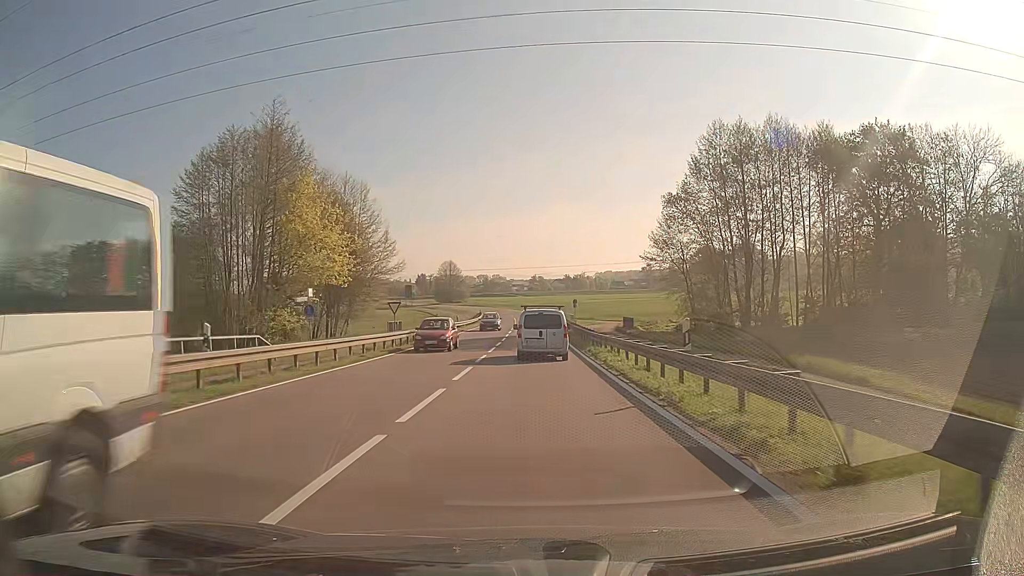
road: secondary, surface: asphalt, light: Day
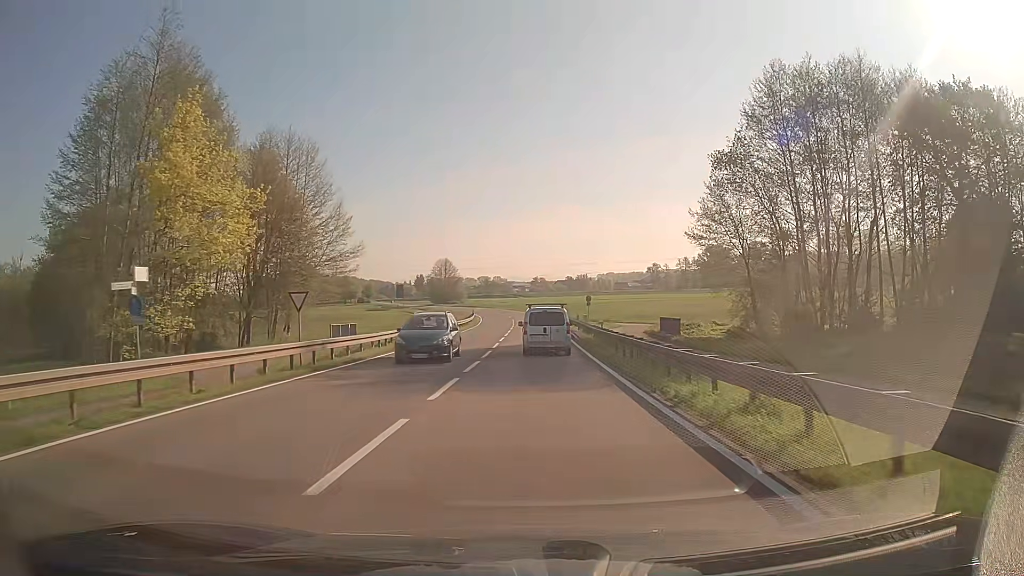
(0.0, +16.5) m; 0°
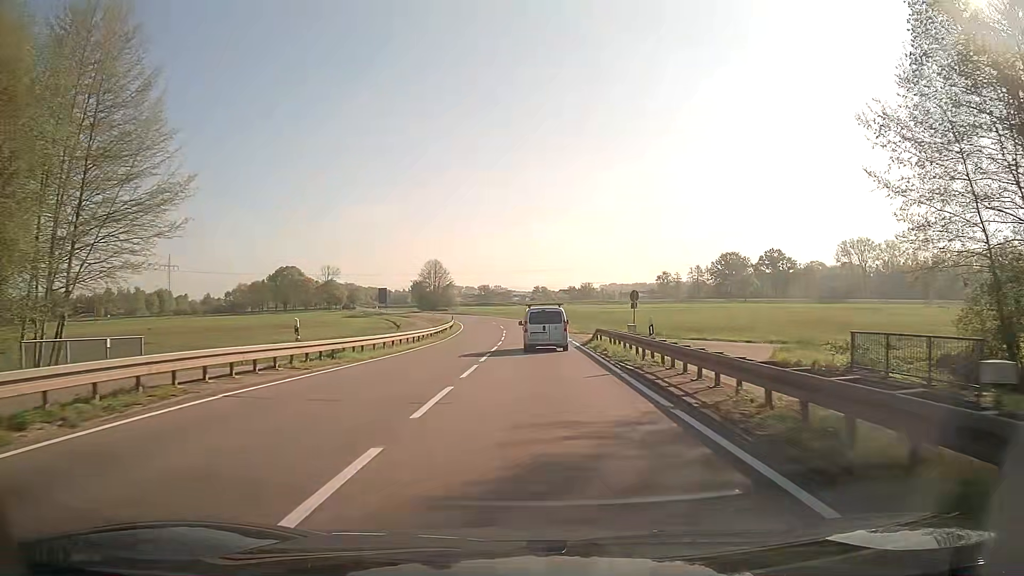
(0.0, +26.3) m; 0°
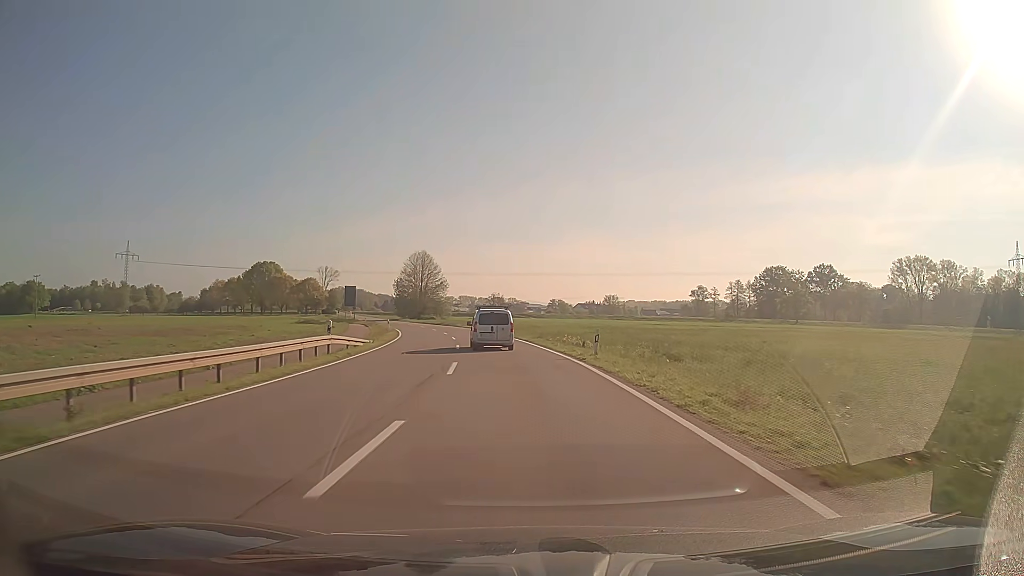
(-0.3, +46.4) m; -1°
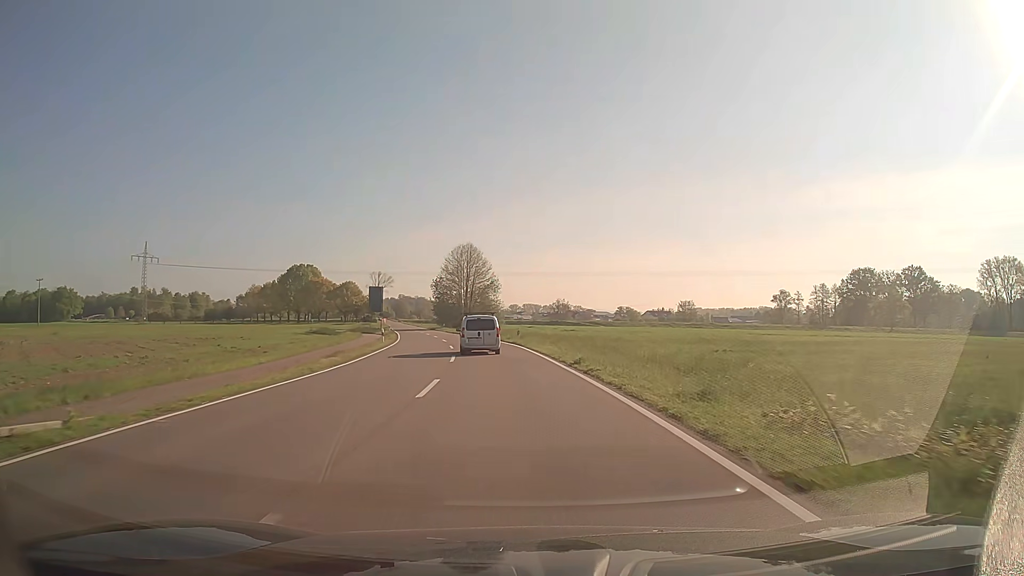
(-1.2, +28.6) m; -5°
(0, +10) (-1, +20) (-2, +30) (-3, +40) (-5, +50) (-6, +60) (-8, +69) (-11, +79) (-13, +89) (-15, +99) m
